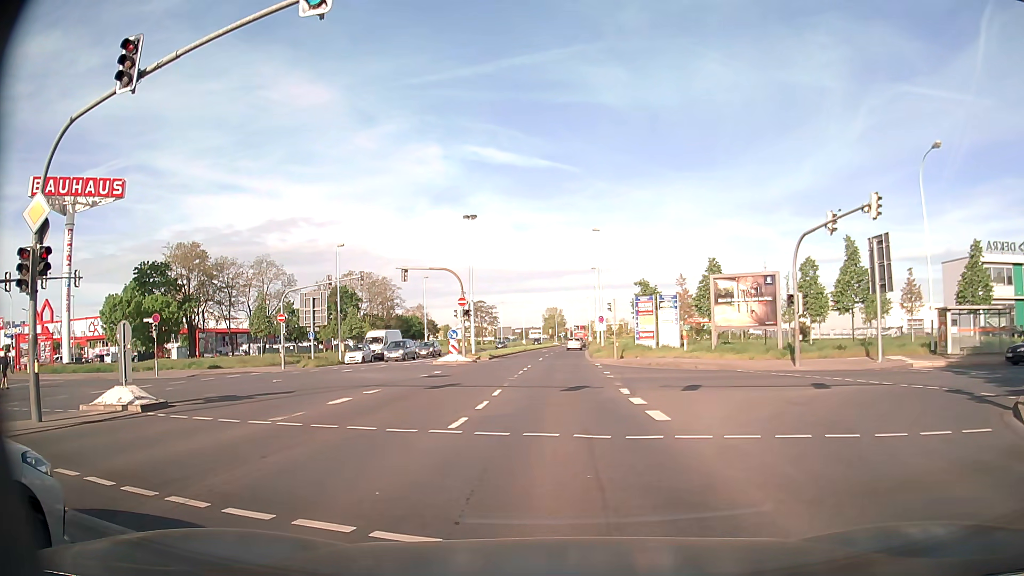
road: secondary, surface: asphalt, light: Day
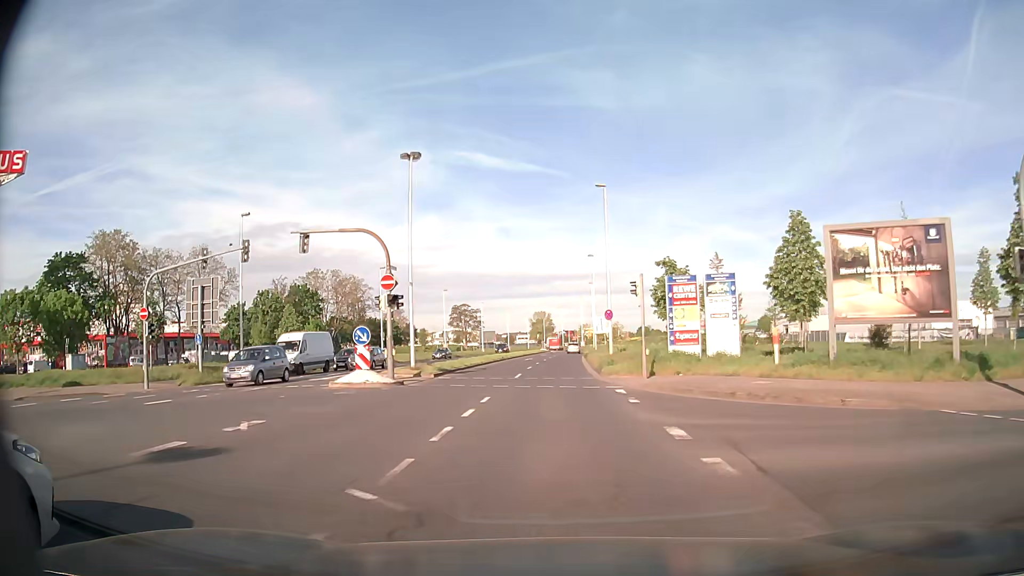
(-0.1, +17.6) m; +1°
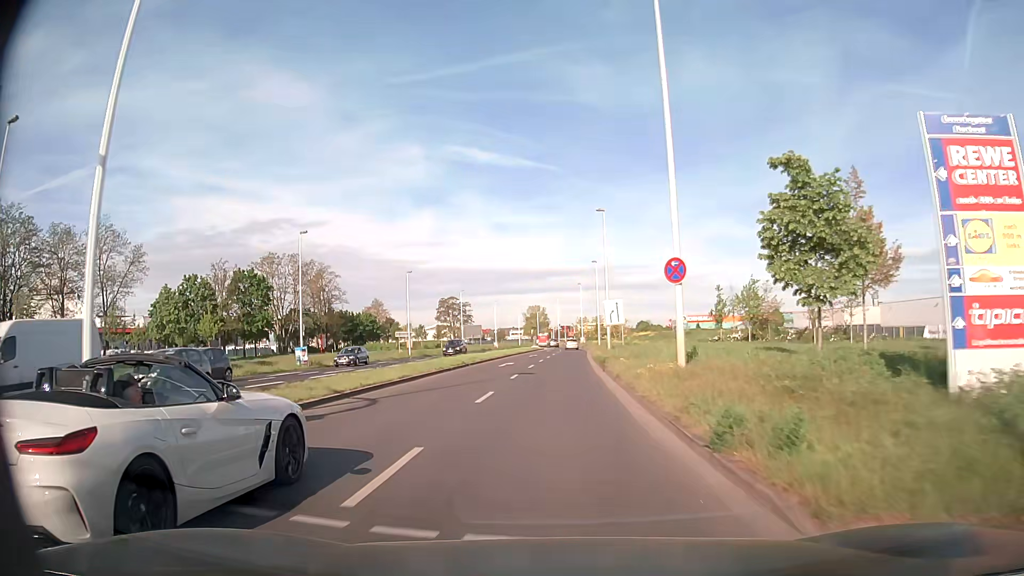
(-0.2, +21.8) m; -1°
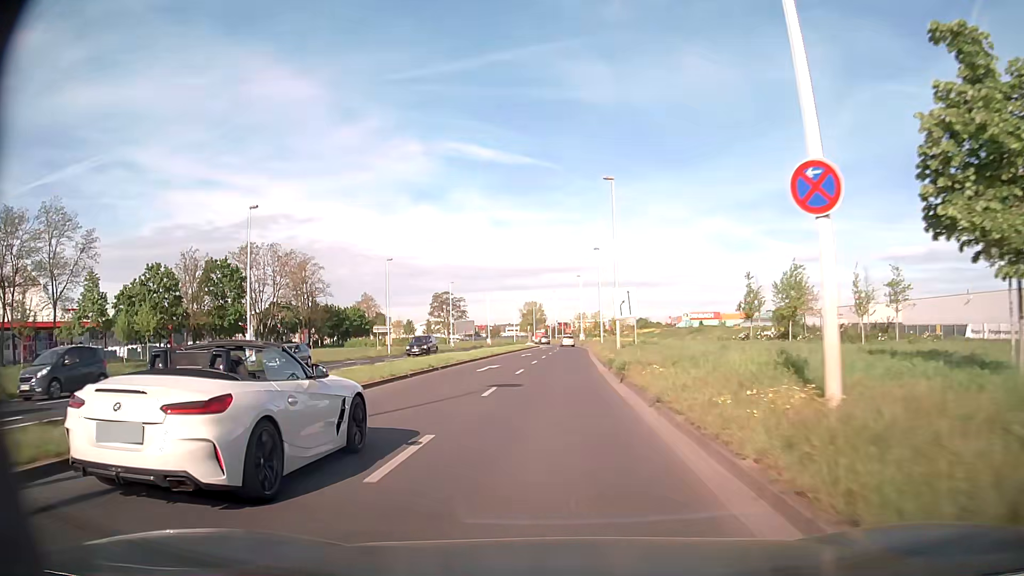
(+0.1, +8.4) m; +1°
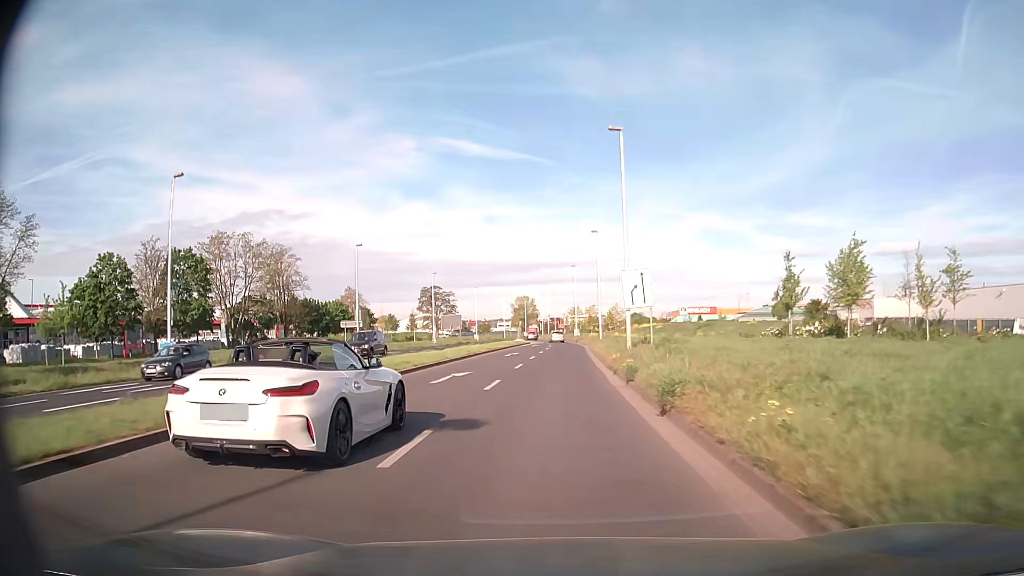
(0.0, +8.5) m; 0°
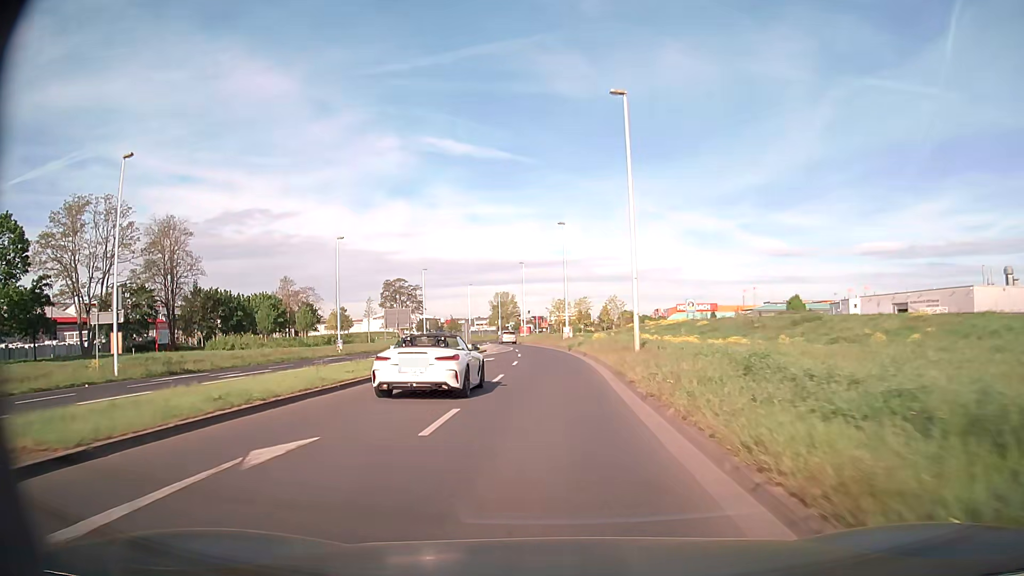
(+0.7, +34.1) m; +2°
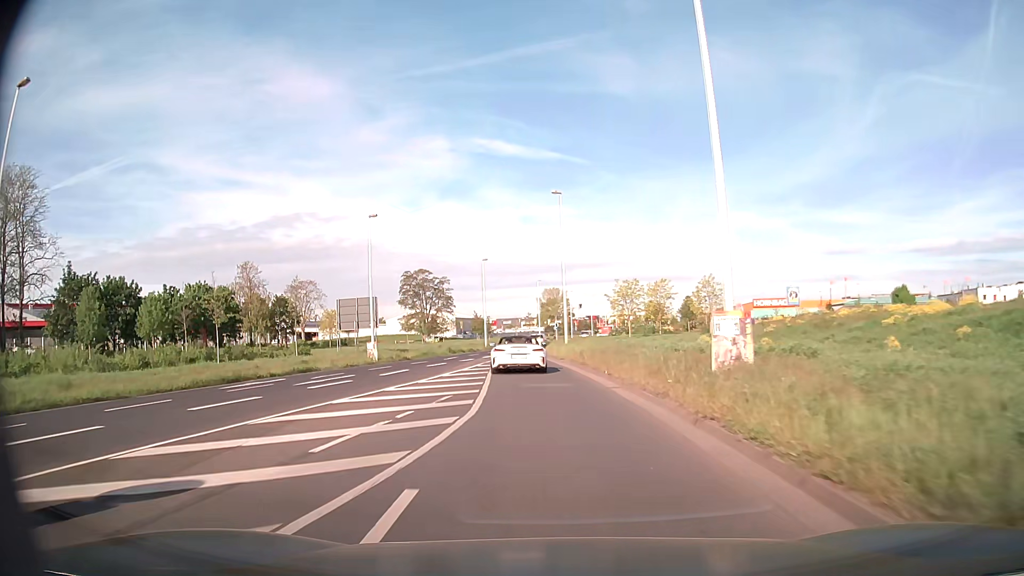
(-0.9, +41.9) m; -4°
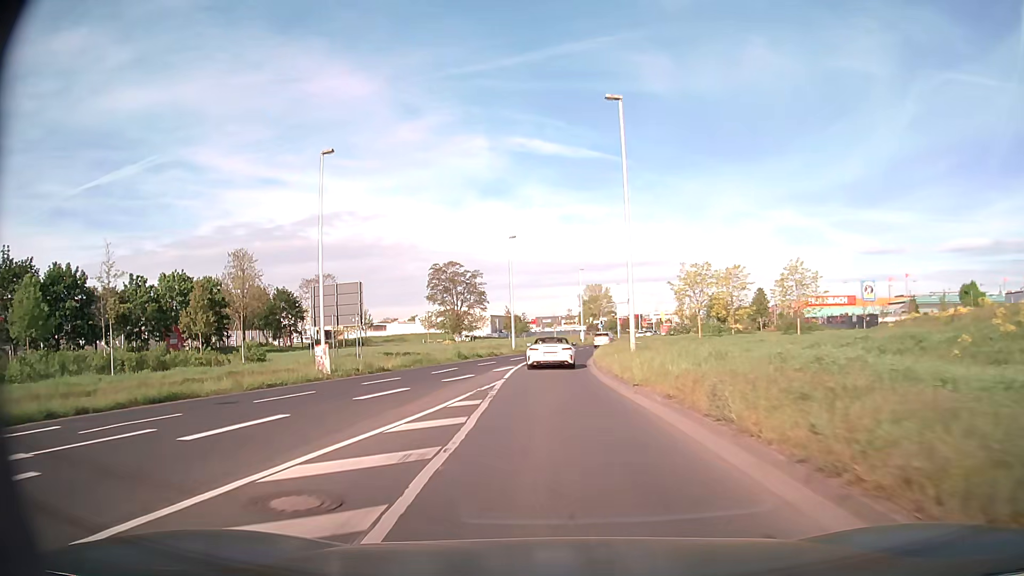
(-0.5, +16.4) m; -4°
(0, +10) (0, +20) (0, +30) (0, +40) (+1, +50) (+3, +60) (+5, +70) (+7, +79) (+10, +89) (+12, +99) m
